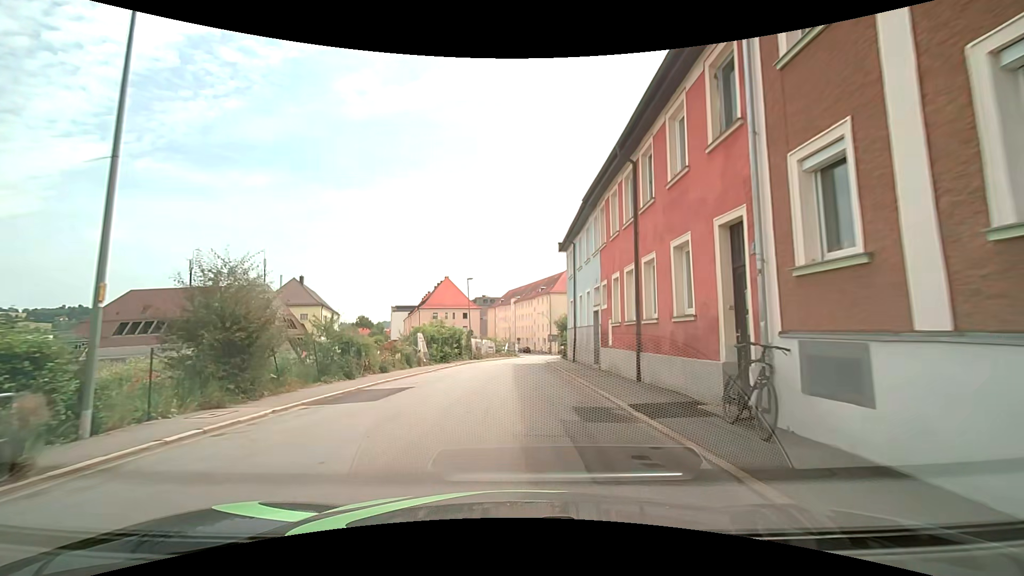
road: tertiary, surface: asphalt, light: Day
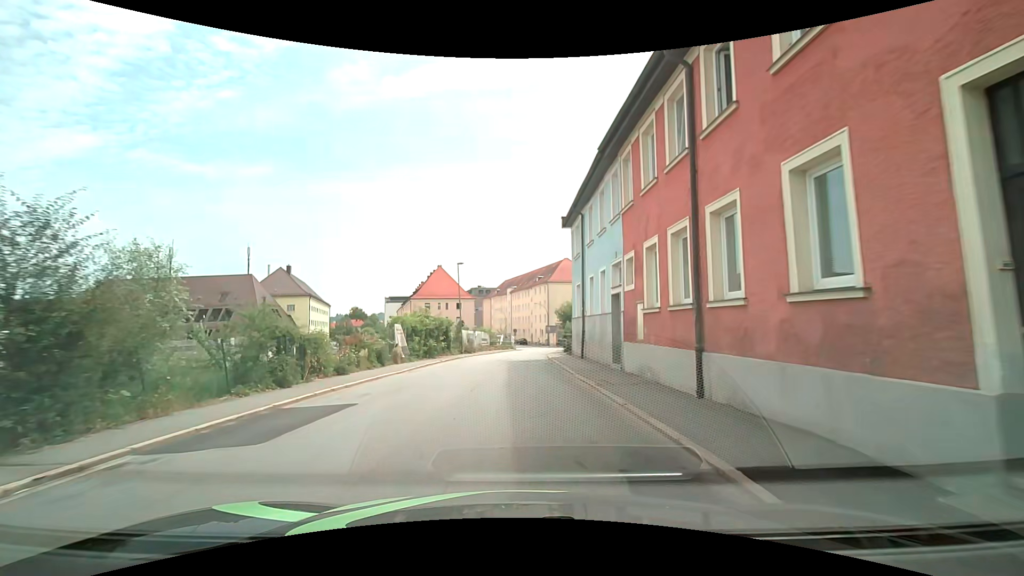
(0.0, +5.0) m; +1°
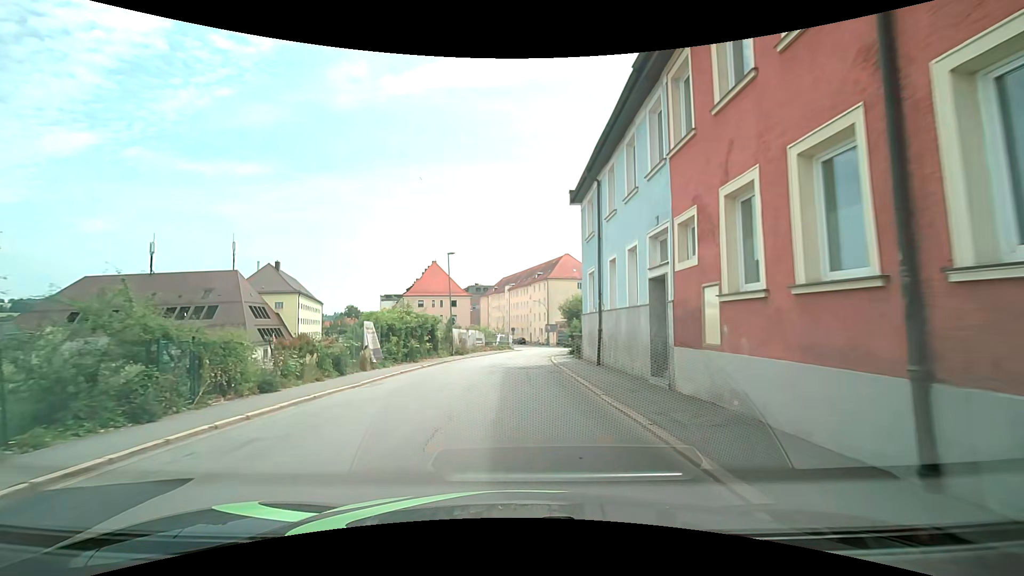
(0.0, +5.0) m; -1°
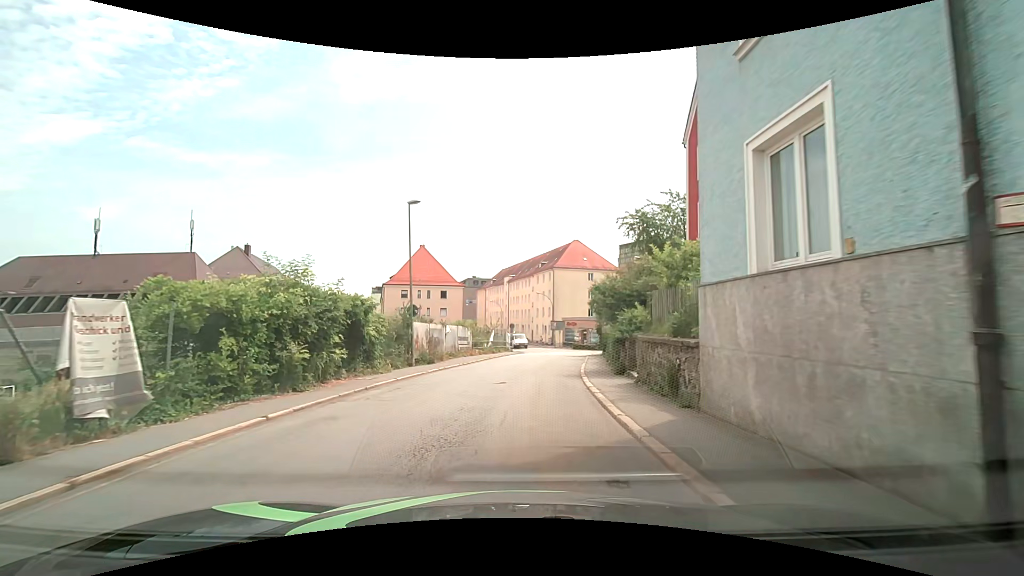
(+0.1, +14.2) m; 0°
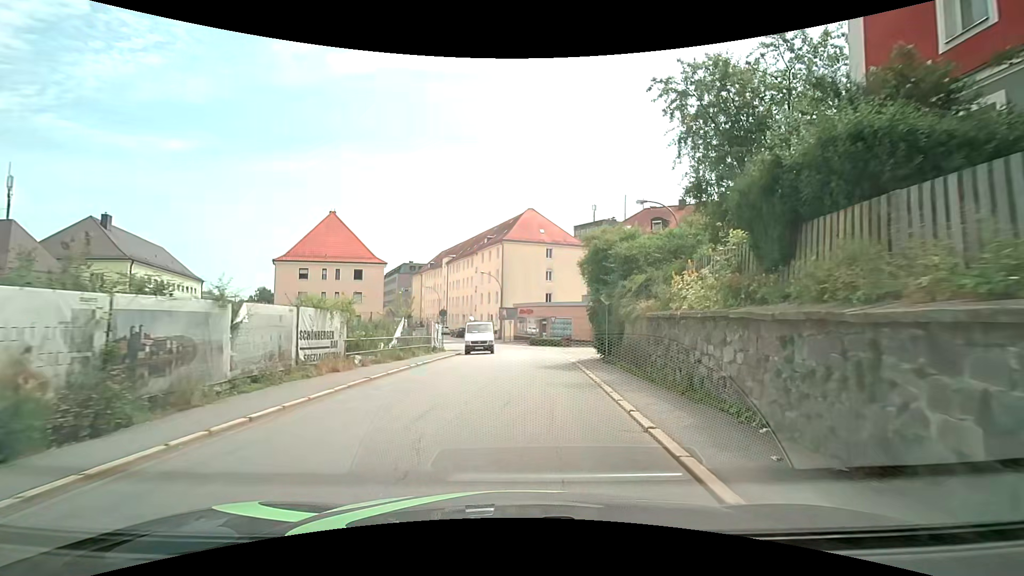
(+0.6, +18.5) m; +6°
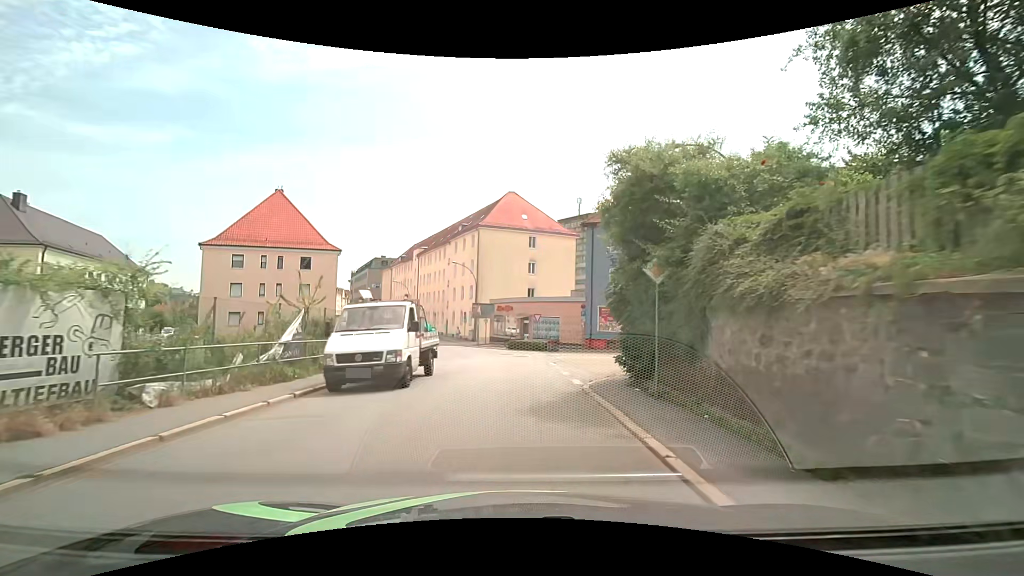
(+0.3, +9.3) m; +3°
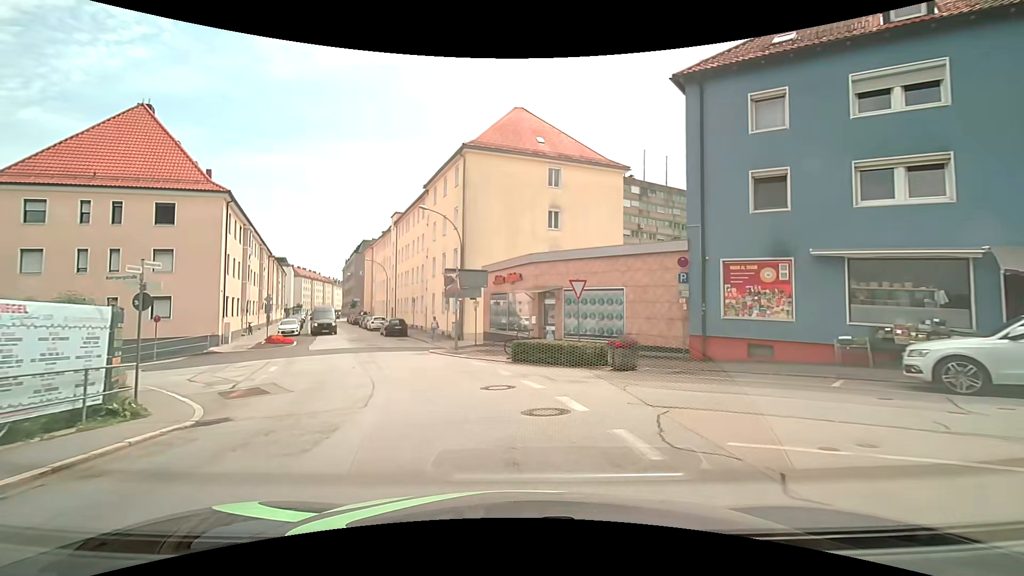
(+0.1, +23.0) m; -2°
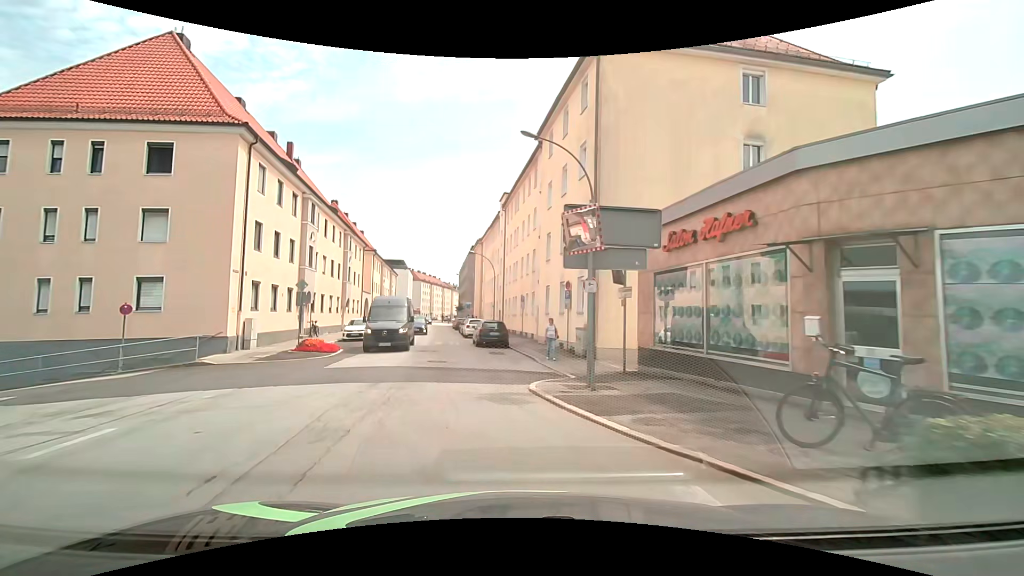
(-1.5, +13.8) m; -12°
(-1, +10) (-3, +20) (-4, +30) (-6, +39) (-8, +49) (-10, +59) (-12, +69) (-14, +79) (-15, +89) (-17, +99) m
